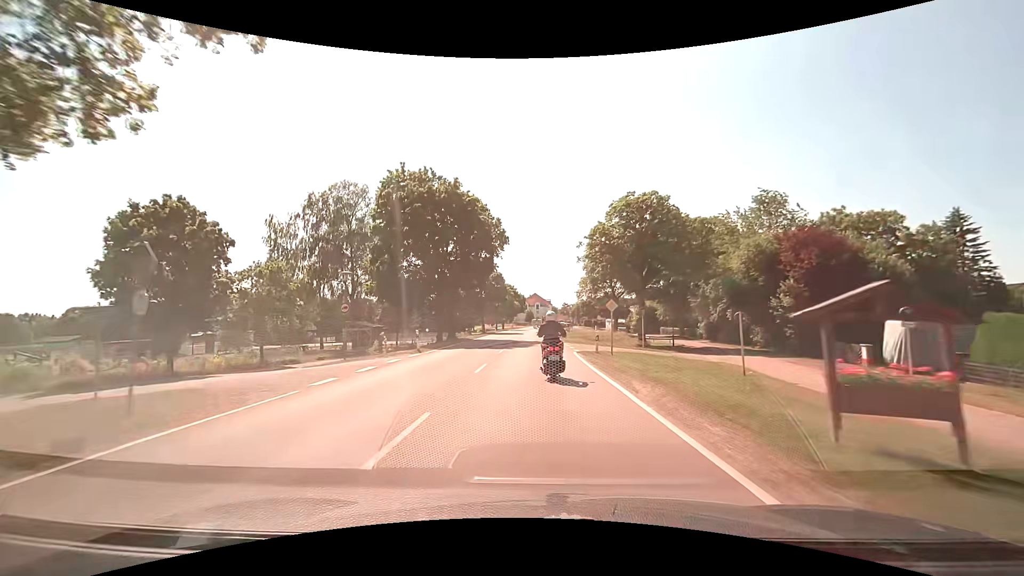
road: tertiary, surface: asphalt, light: Day
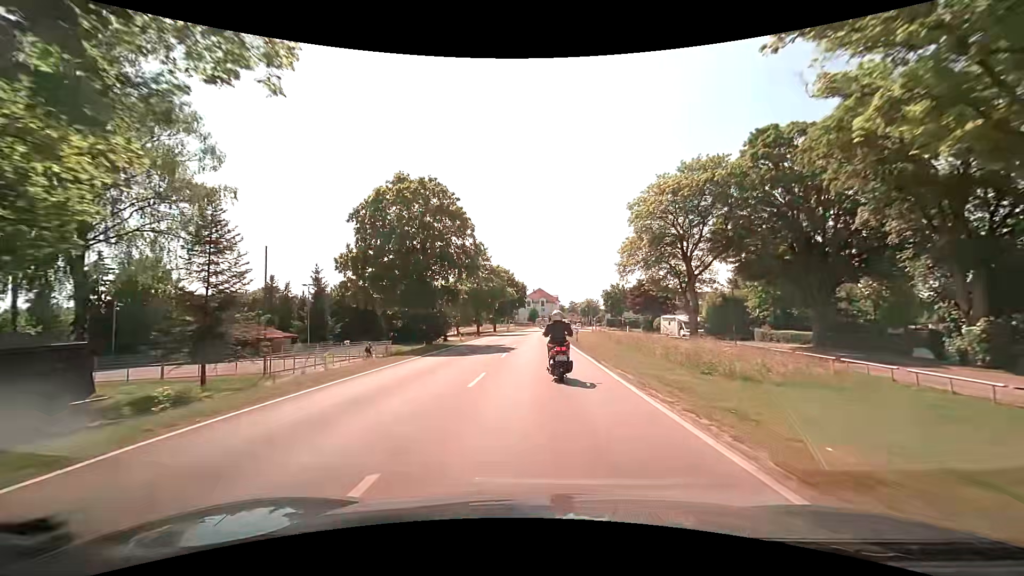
(-0.5, +39.3) m; -1°
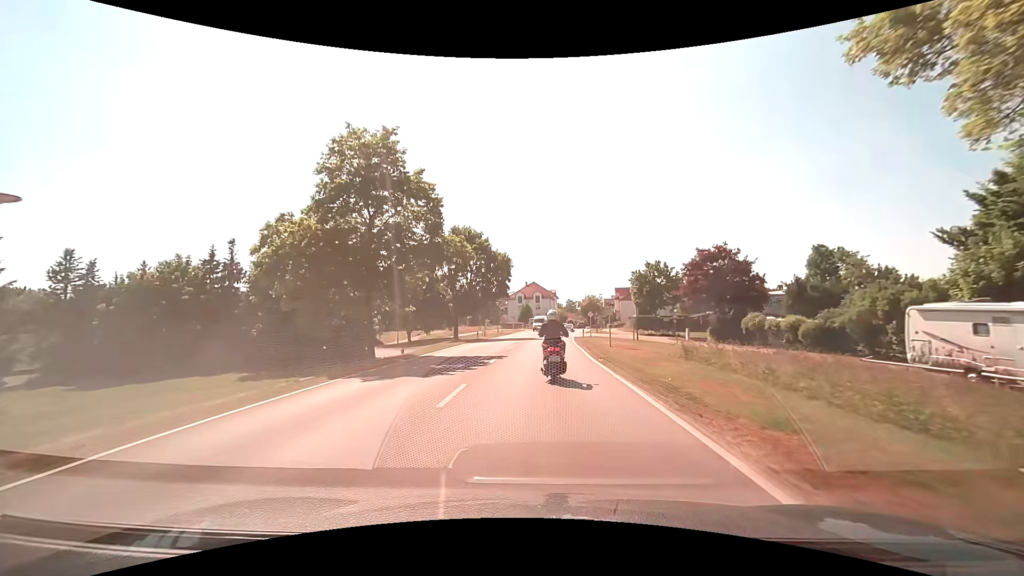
(0.0, +38.4) m; 0°
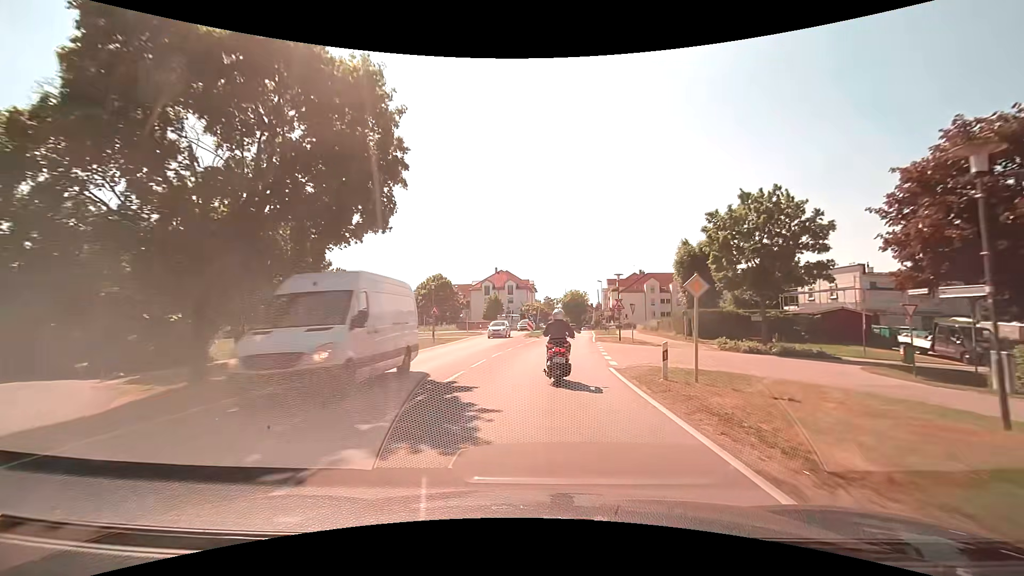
(+0.7, +37.3) m; +3°
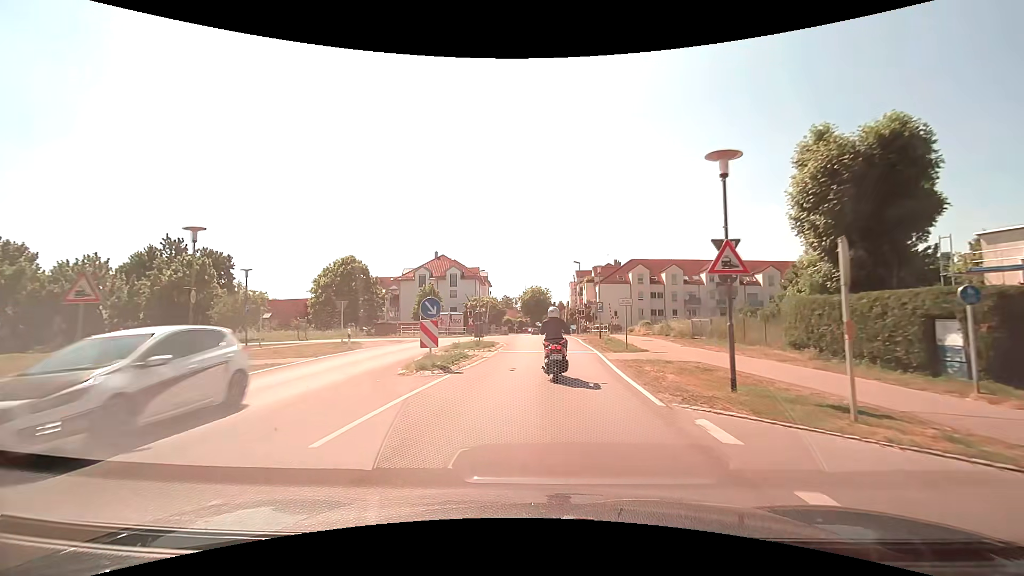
(+1.1, +27.7) m; +5°
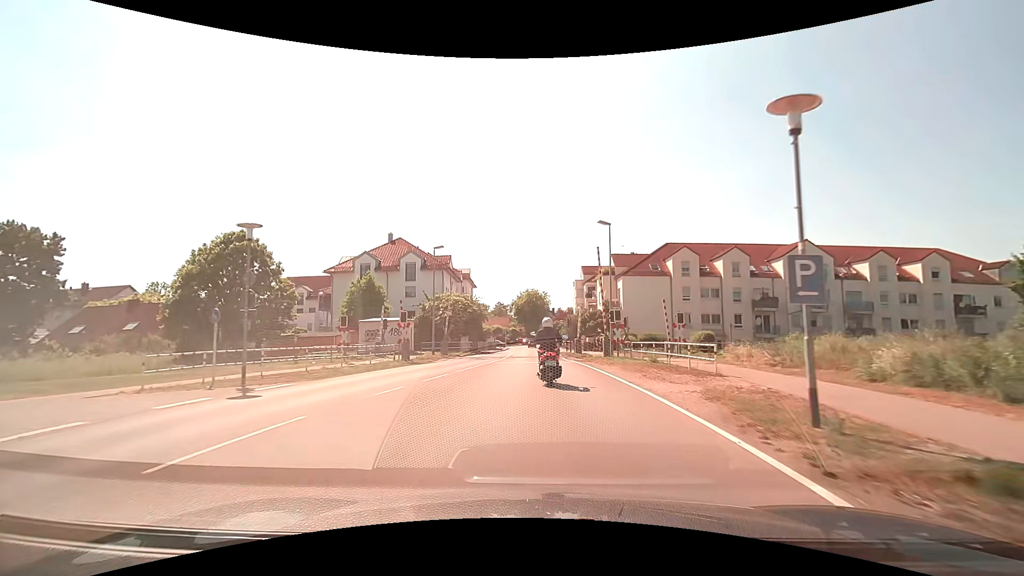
(0.0, +26.6) m; 0°
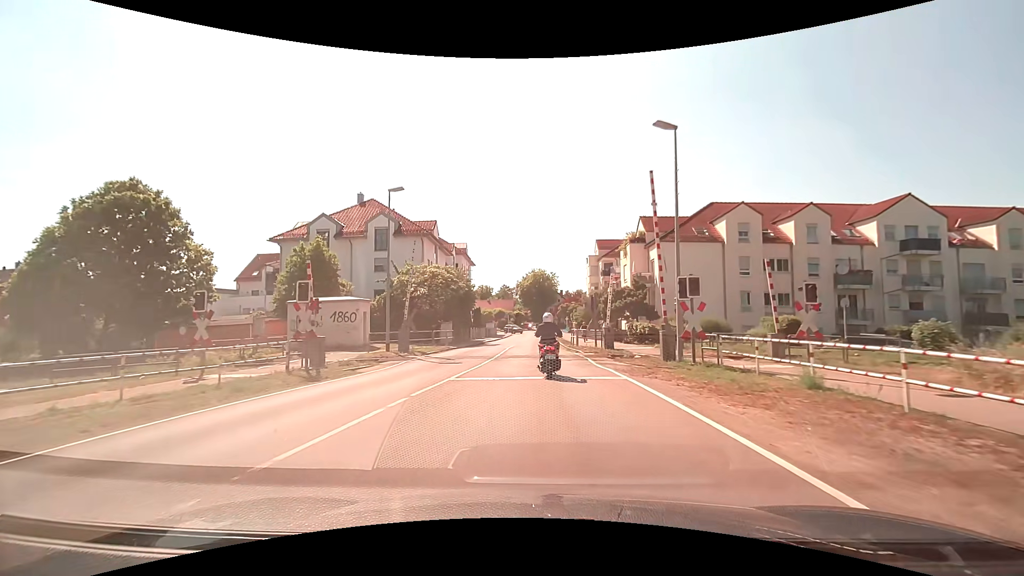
(-0.1, +13.2) m; -1°
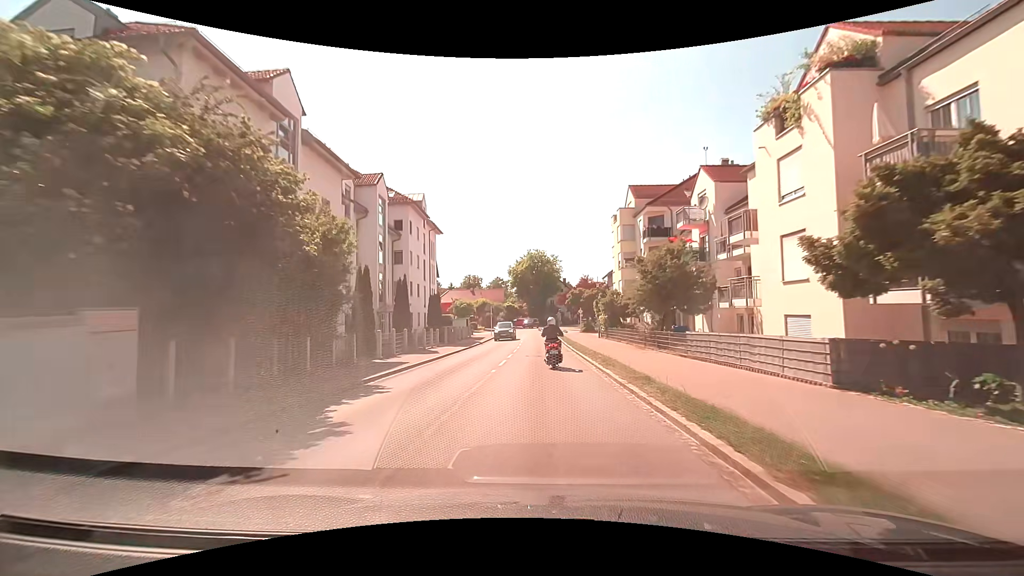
(-0.1, +31.2) m; +1°
(0, +10) (0, +20) (0, +30) (0, +40) (0, +50) (0, +60) (0, +70) (+1, +80) (+3, +90) (+6, +99) m
